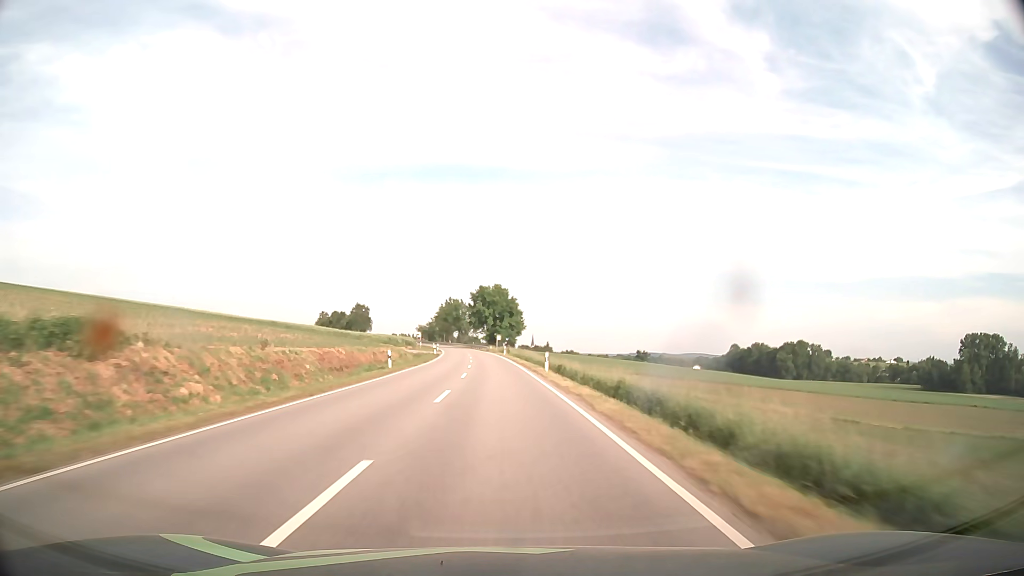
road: secondary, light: Day
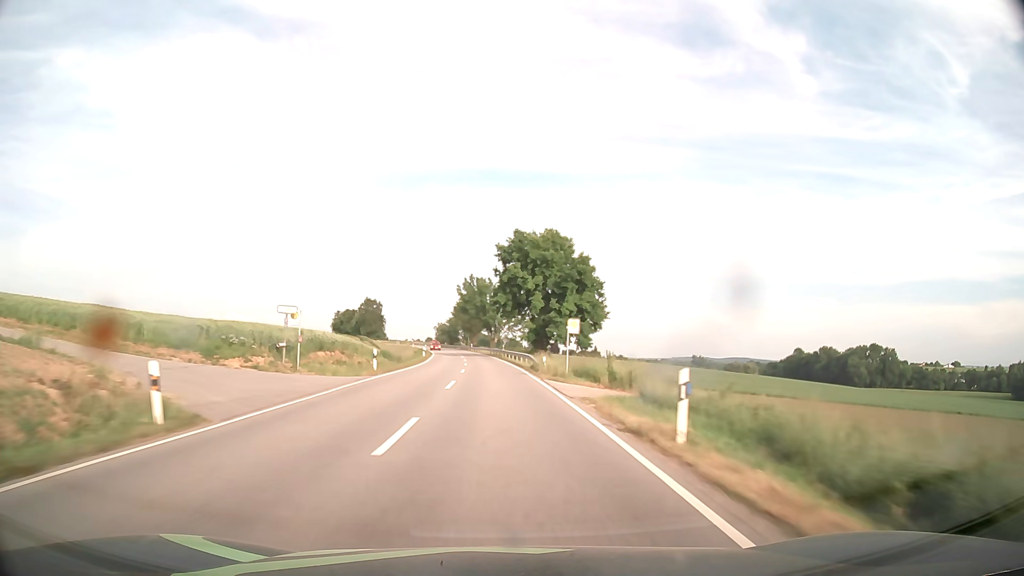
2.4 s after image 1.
(-1.9, +67.6) m; -3°
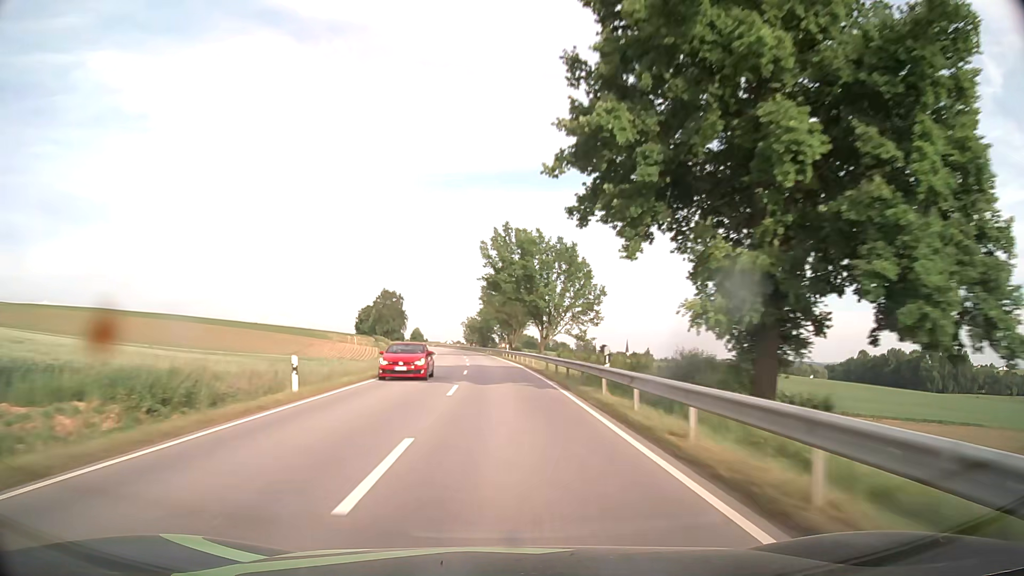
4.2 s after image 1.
(-1.7, +50.9) m; -4°
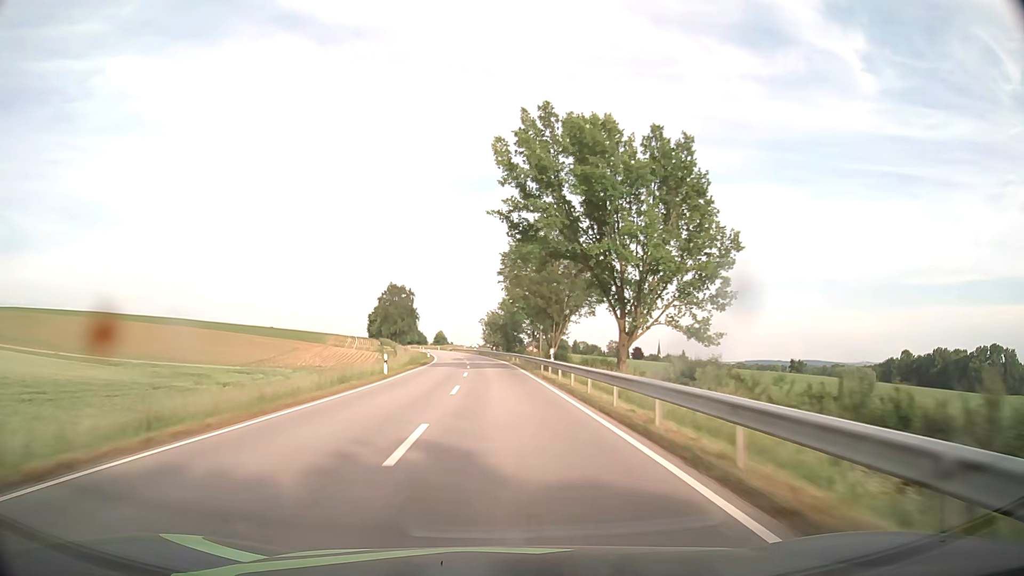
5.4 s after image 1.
(-0.7, +34.0) m; -2°
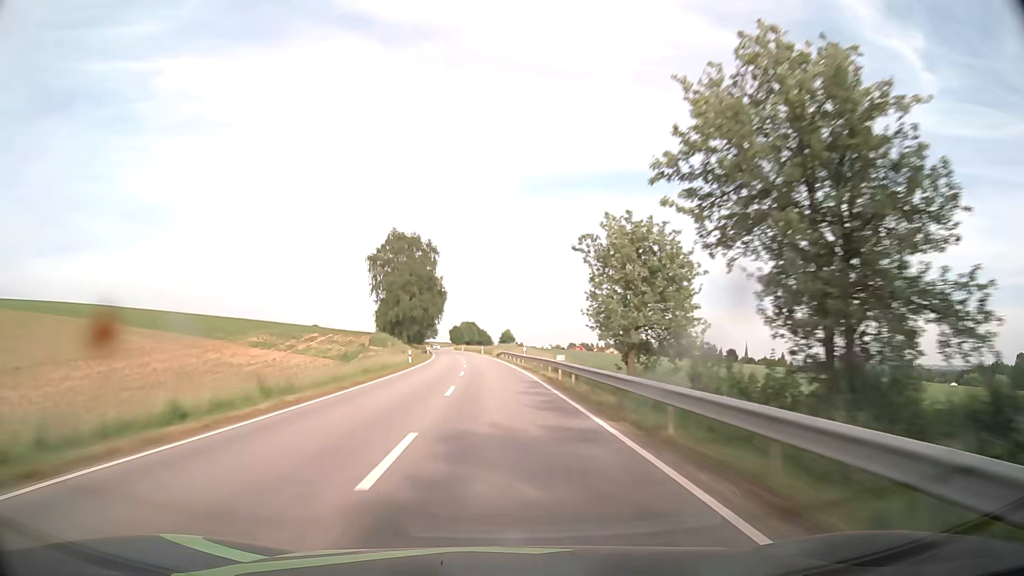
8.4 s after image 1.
(-4.6, +85.3) m; -6°
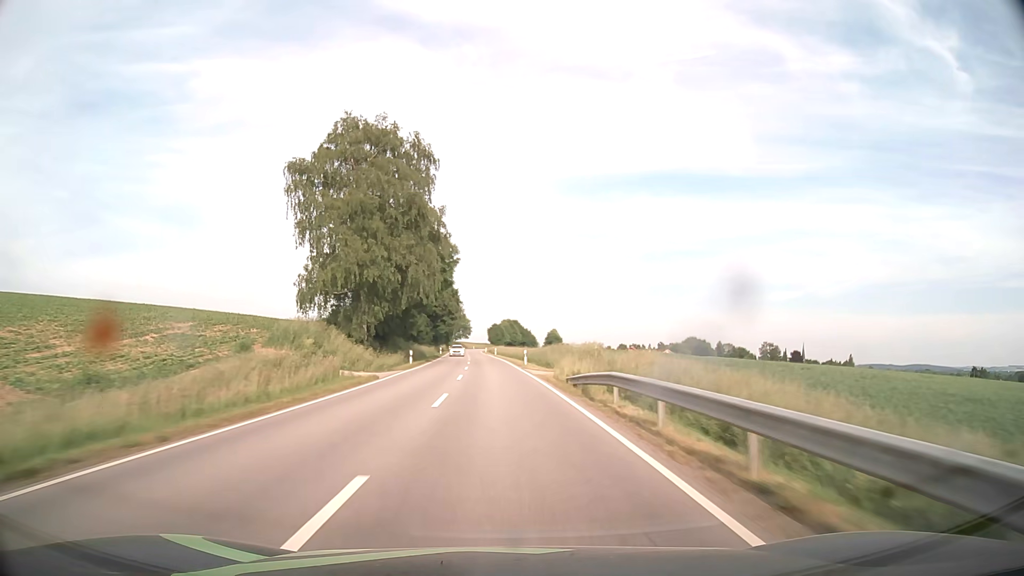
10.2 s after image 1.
(-1.6, +51.6) m; -4°
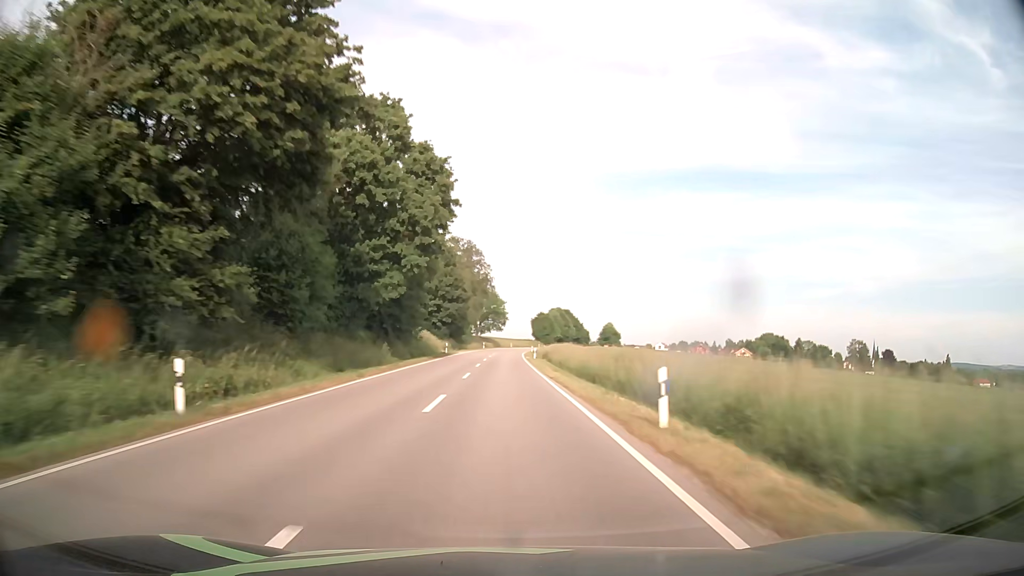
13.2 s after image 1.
(-3.2, +86.0) m; -4°
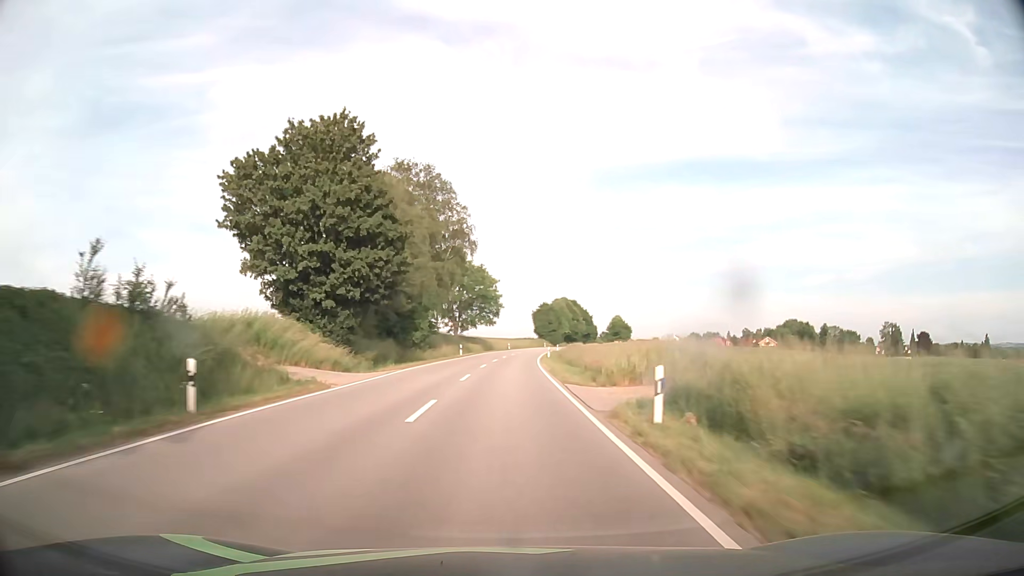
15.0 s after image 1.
(+0.1, +49.2) m; 0°
(0, +10) (0, +20) (0, +30) (0, +40) (+1, +50) (+1, +60) (+2, +70) (+2, +80) (+3, +90) (+4, +100) m
